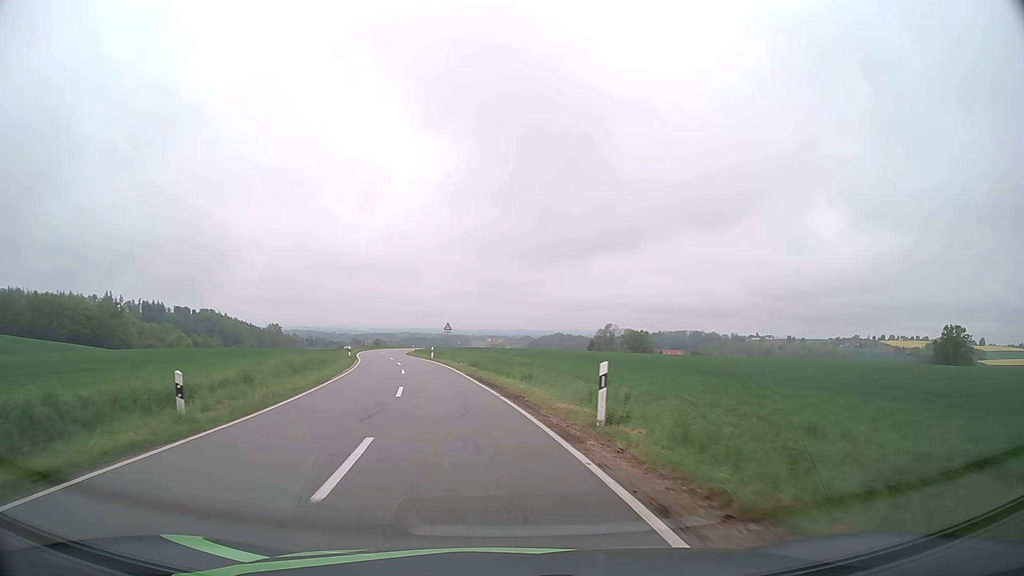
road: tertiary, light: Day
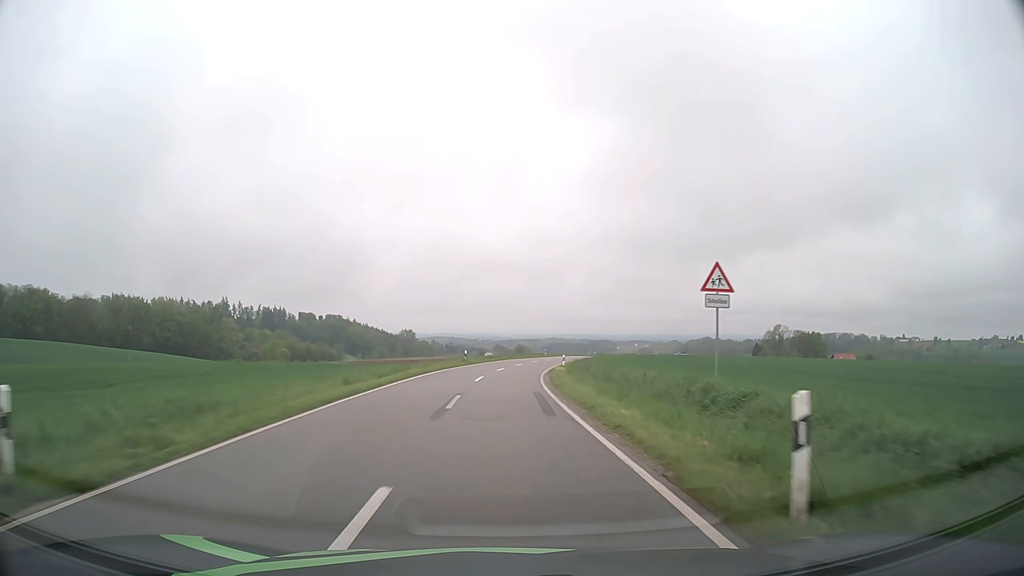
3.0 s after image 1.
(-7.8, +51.4) m; -13°
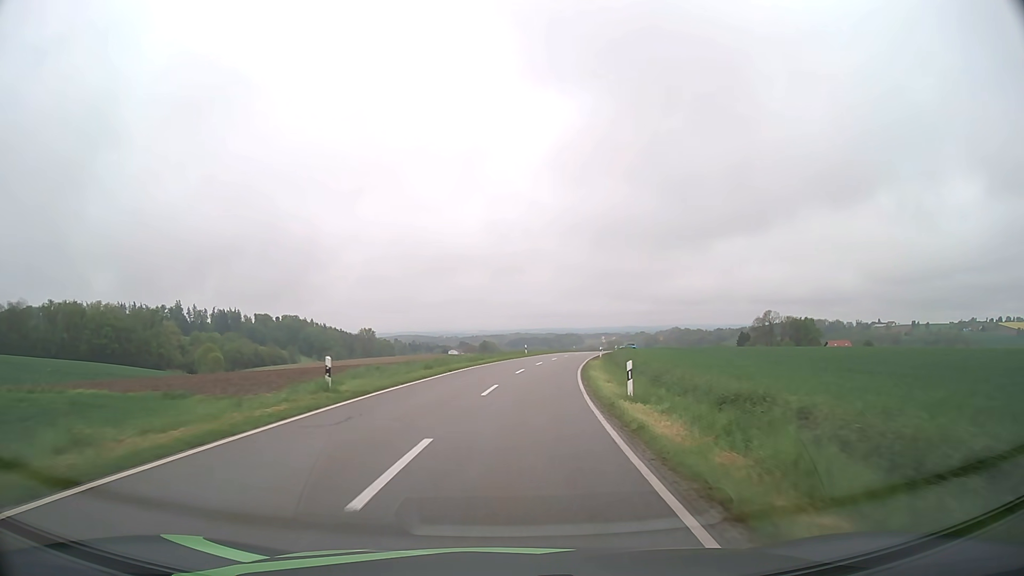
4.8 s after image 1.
(+0.3, +33.3) m; +3°
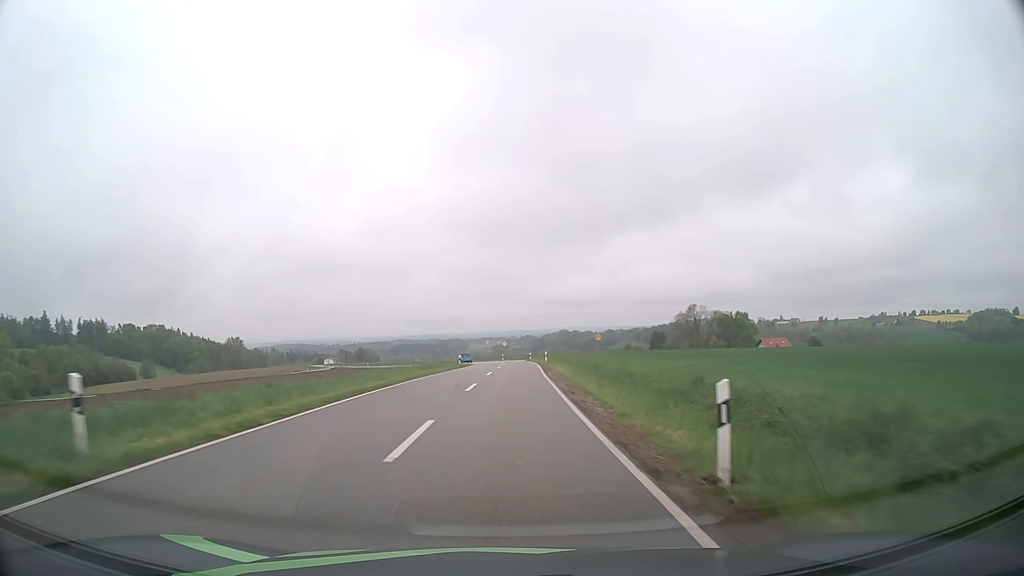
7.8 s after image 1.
(+5.4, +57.4) m; +10°
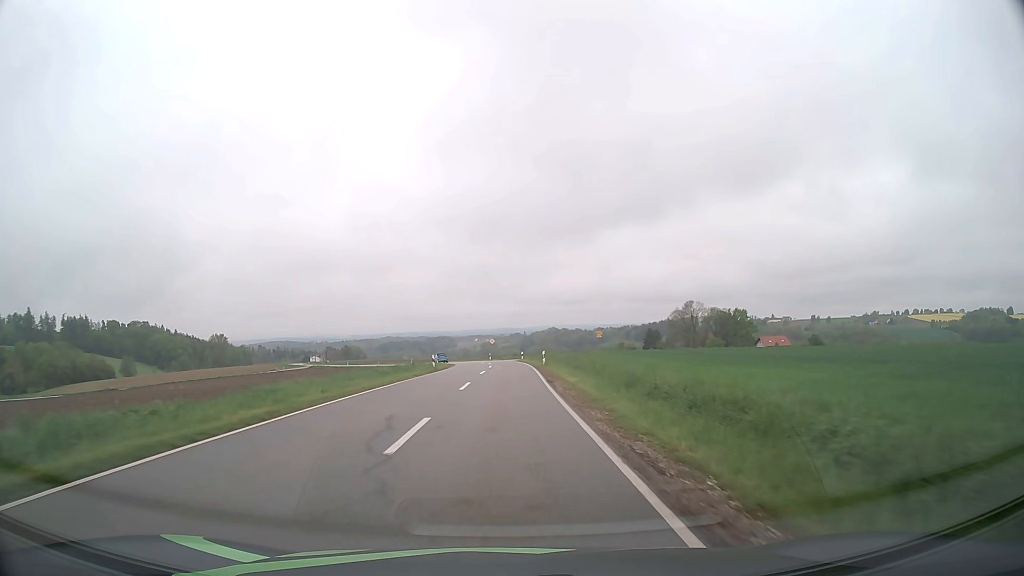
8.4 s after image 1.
(+0.1, +11.9) m; +1°
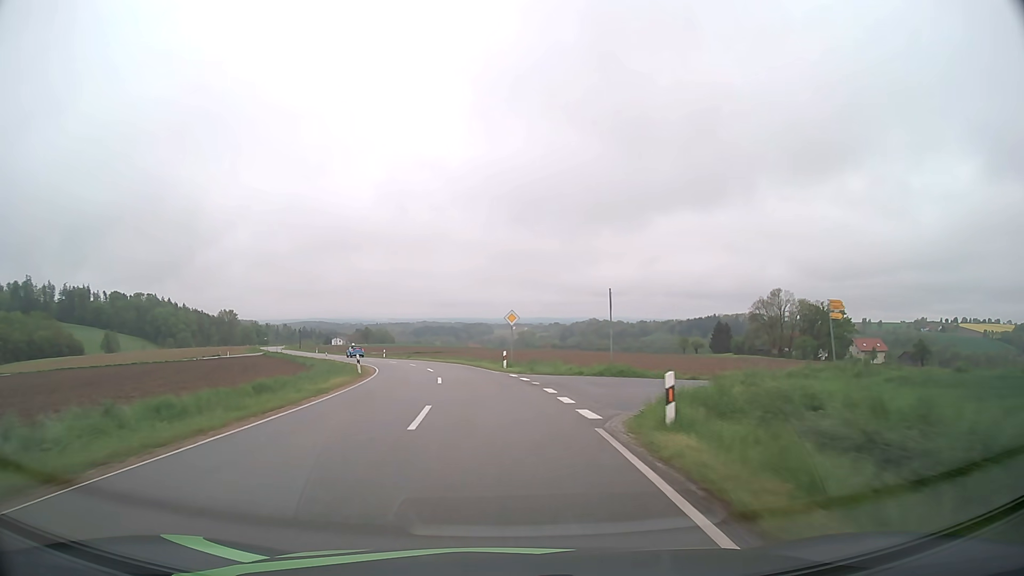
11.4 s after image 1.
(-0.1, +58.3) m; -3°
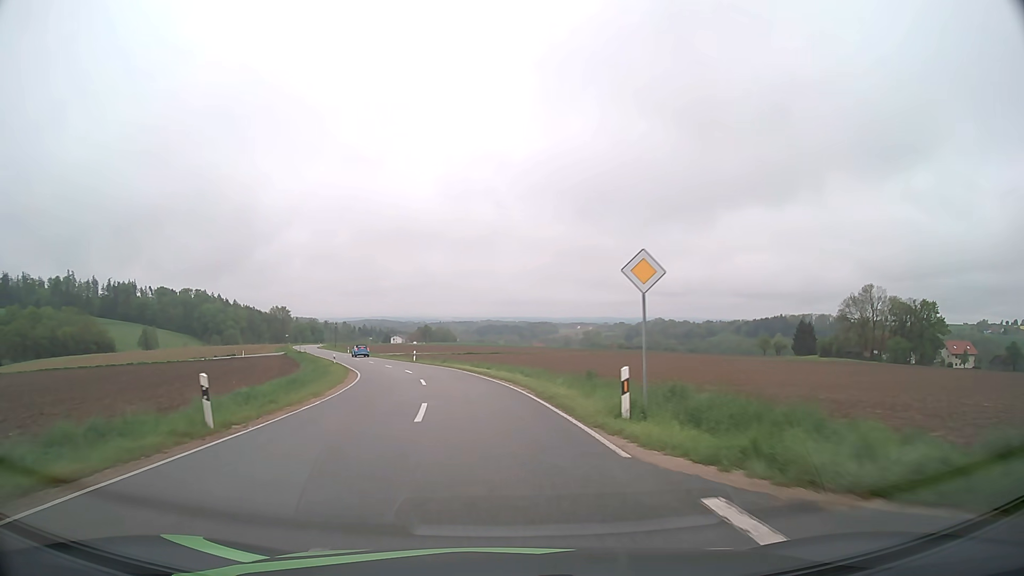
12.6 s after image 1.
(-0.9, +22.4) m; -5°
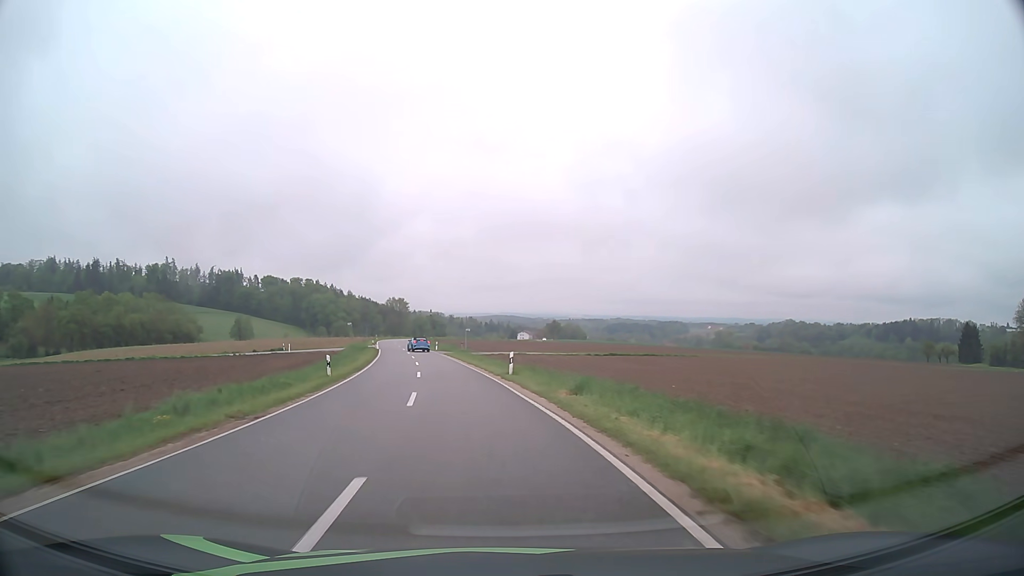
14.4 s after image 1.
(-3.2, +33.7) m; -11°
(0, +10) (-1, +20) (-2, +30) (-4, +40) (-6, +50) (-7, +59) (-9, +69) (-11, +79) (-13, +89) (-15, +99) m
